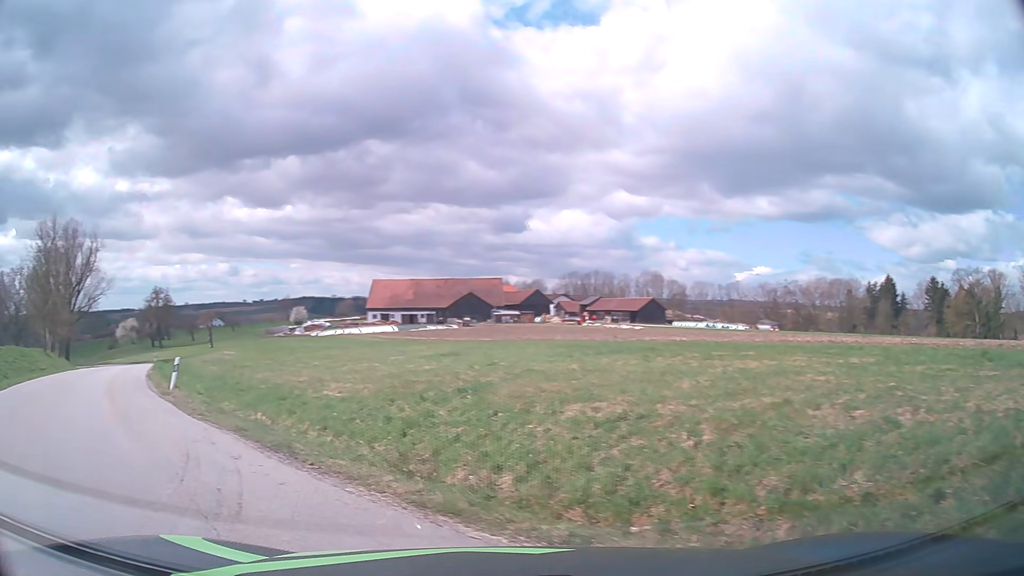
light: Day
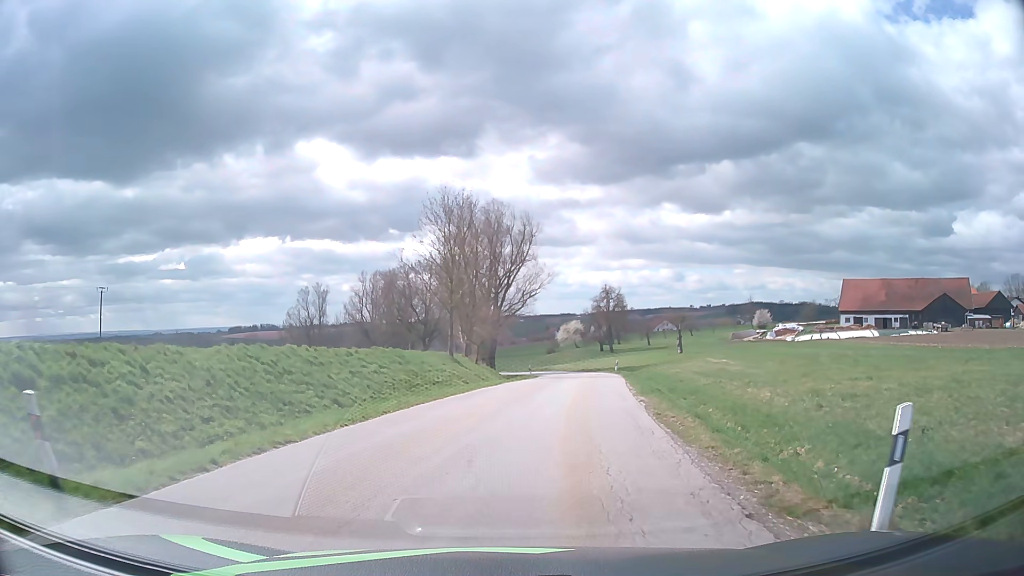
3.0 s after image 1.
(-8.4, +15.0) m; -36°
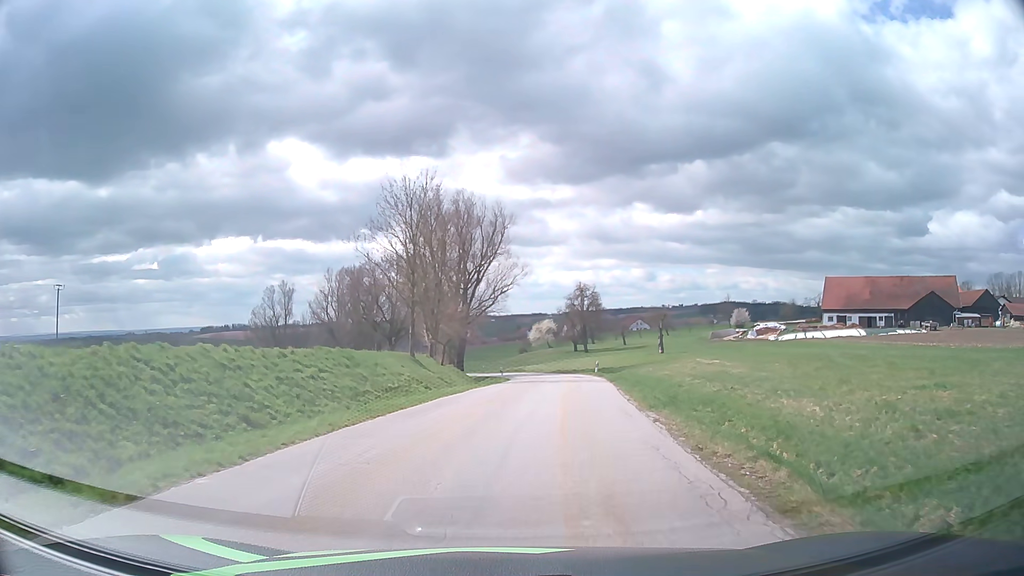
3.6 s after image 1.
(+0.1, +5.2) m; +2°
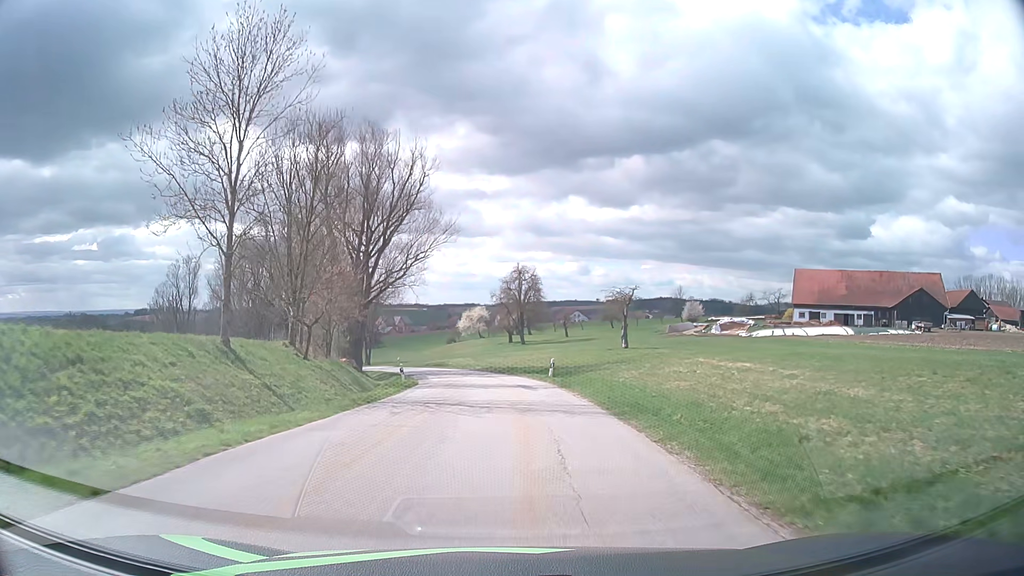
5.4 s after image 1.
(+1.3, +18.5) m; +6°
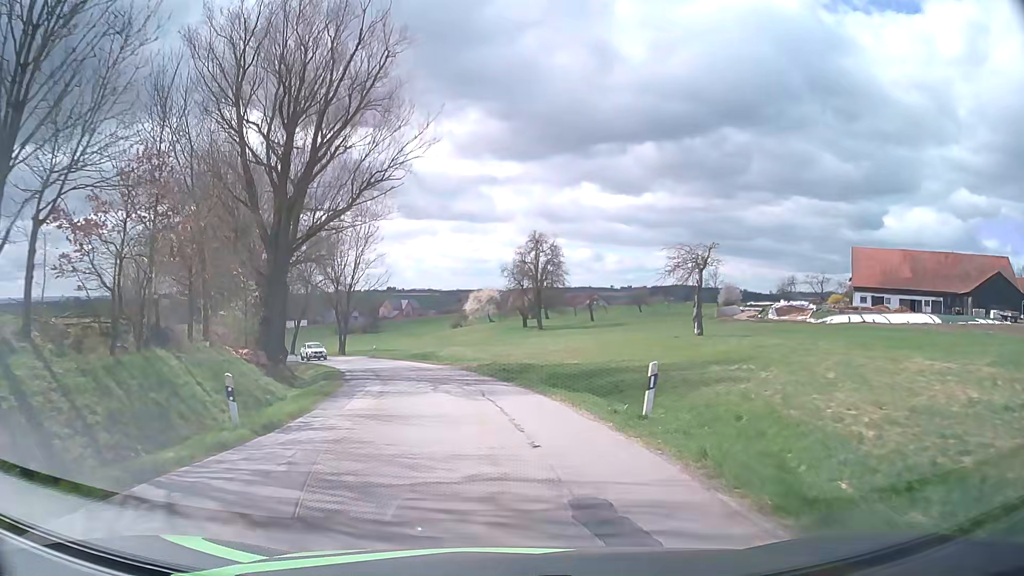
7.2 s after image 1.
(0.0, +20.9) m; -1°
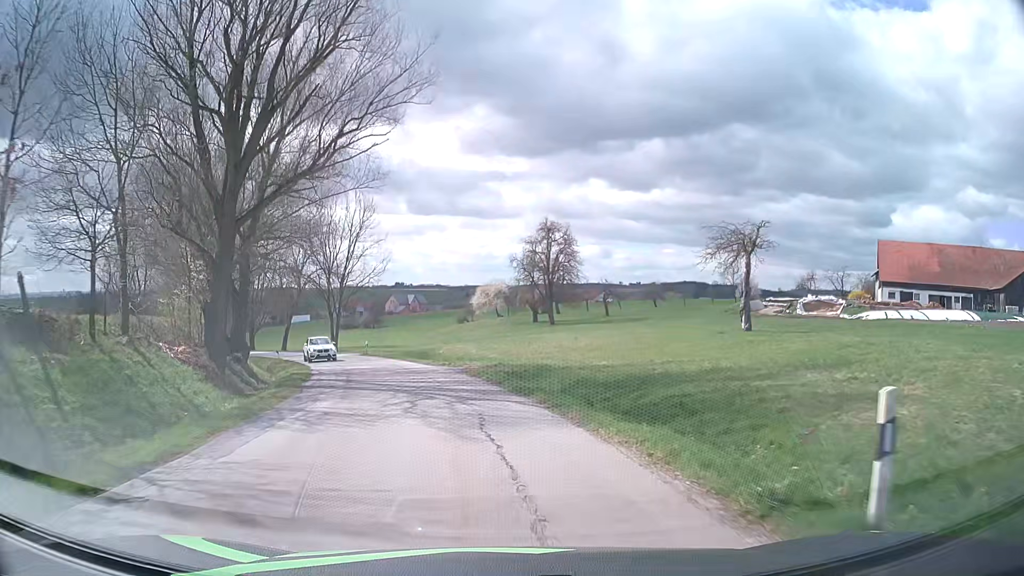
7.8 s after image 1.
(-0.1, +7.0) m; 0°
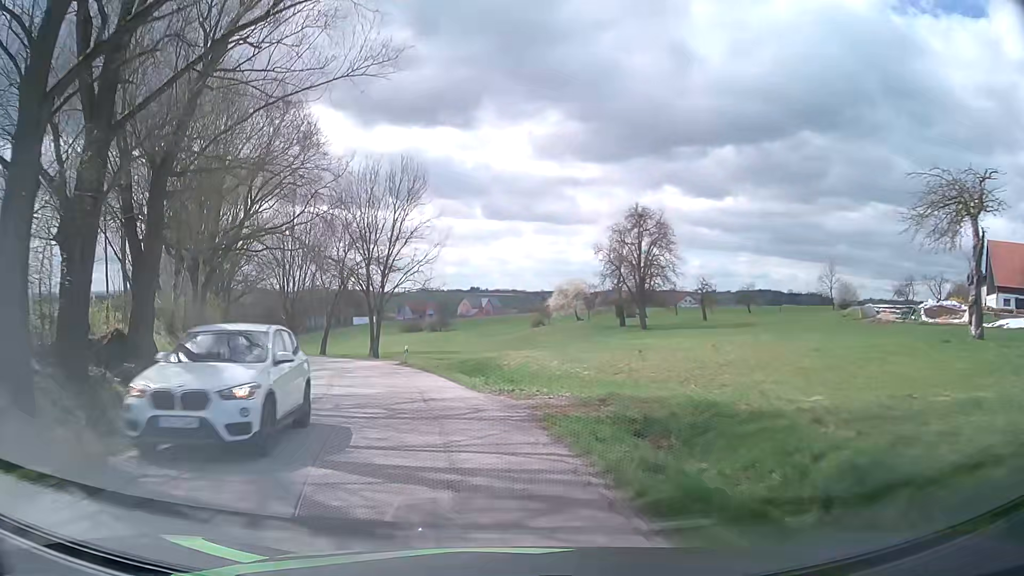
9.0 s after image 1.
(-0.7, +14.0) m; -6°
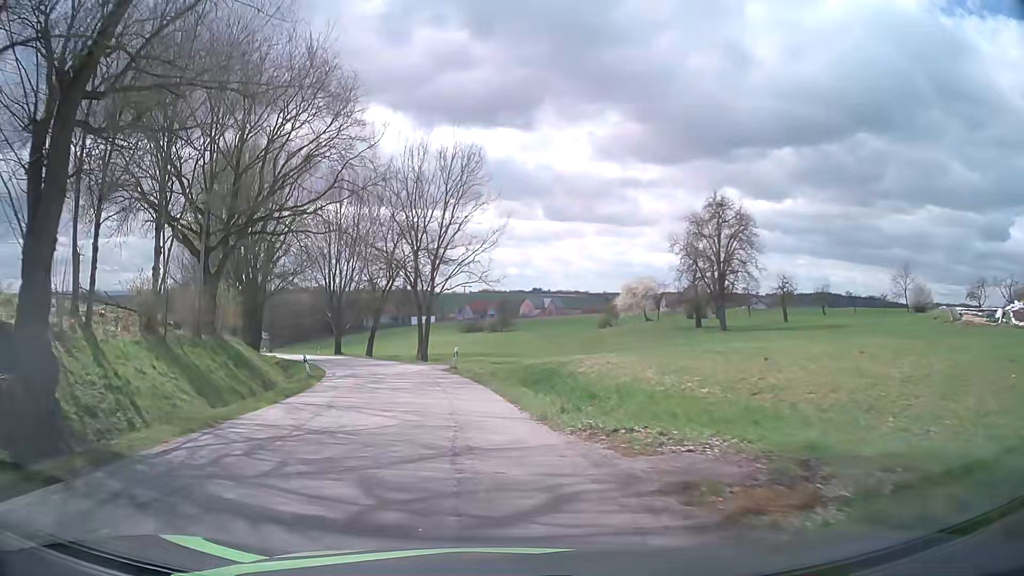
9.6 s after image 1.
(-0.3, +7.0) m; -5°
(-1, +10) (-2, +20) (-4, +30) (-7, +39) (-10, +49) (-14, +58) (-19, +67) (-23, +76) (-29, +84) (-34, +93) m
